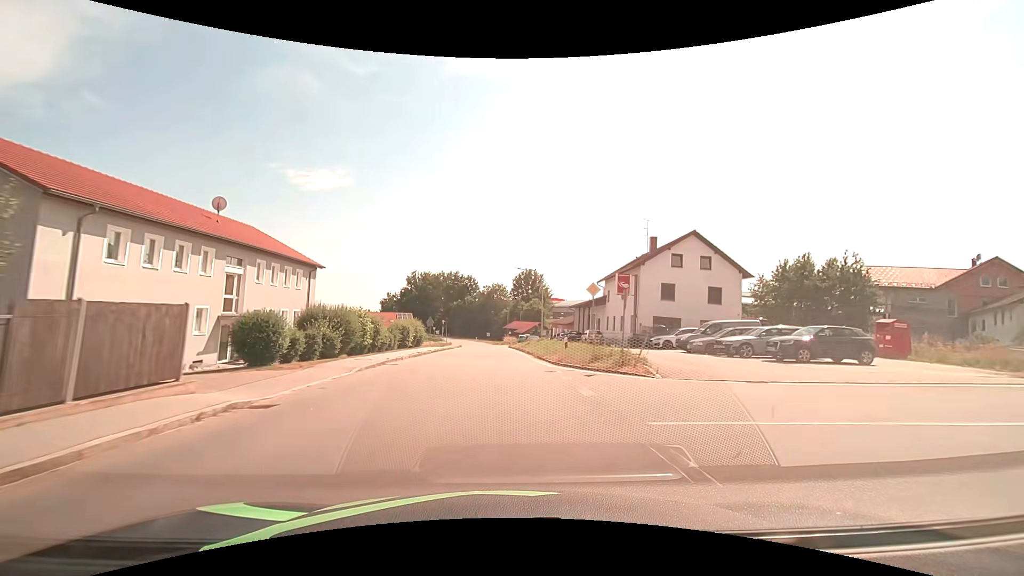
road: tertiary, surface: asphalt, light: Day
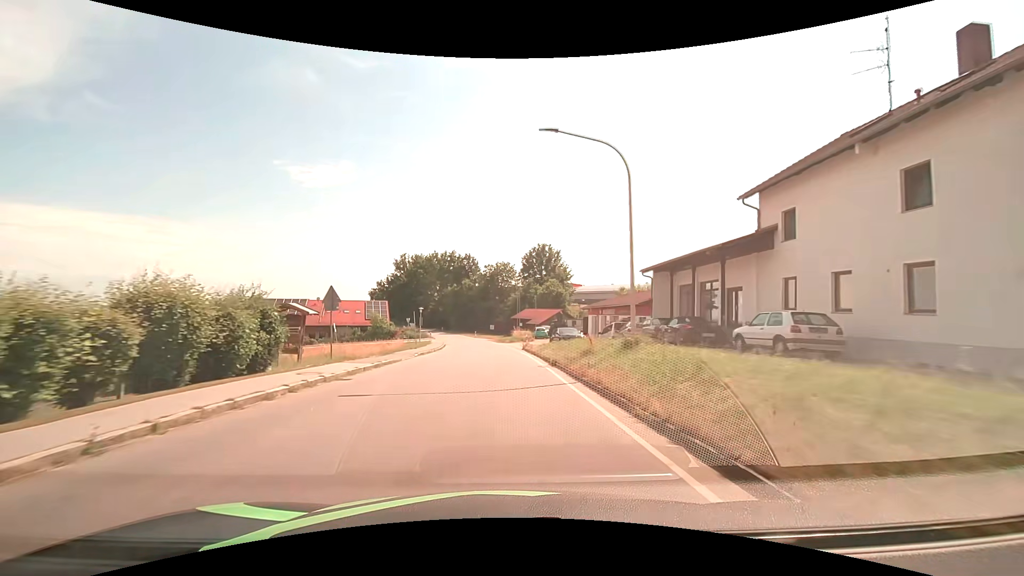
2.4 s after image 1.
(-0.3, +31.9) m; -1°
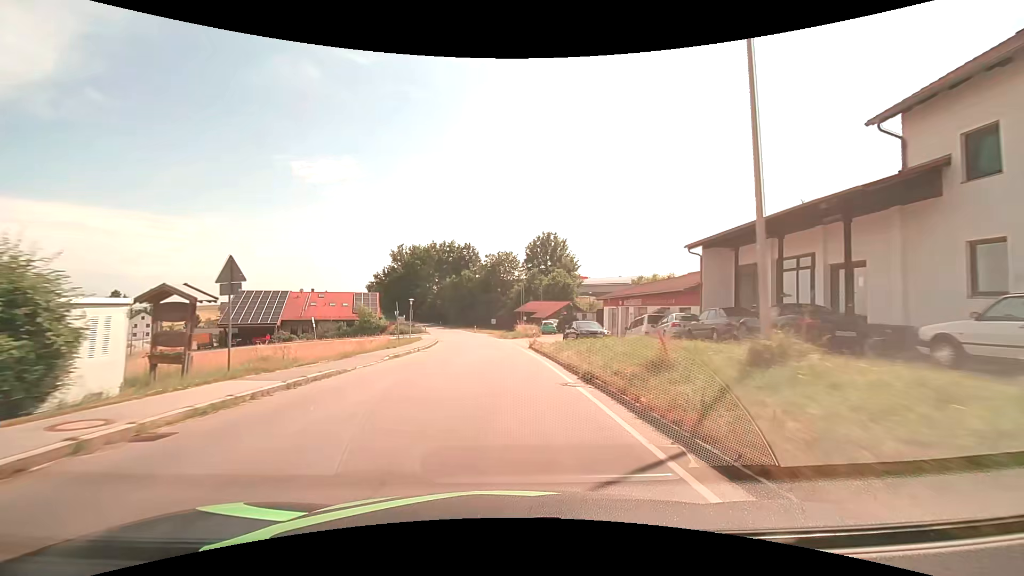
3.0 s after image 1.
(0.0, +8.0) m; 0°
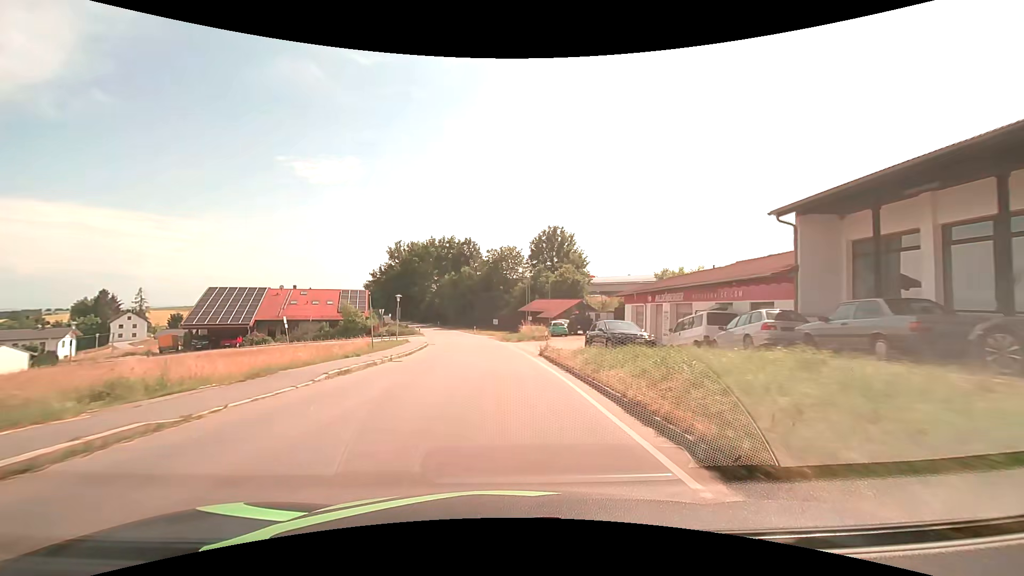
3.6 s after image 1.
(0.0, +7.9) m; -1°
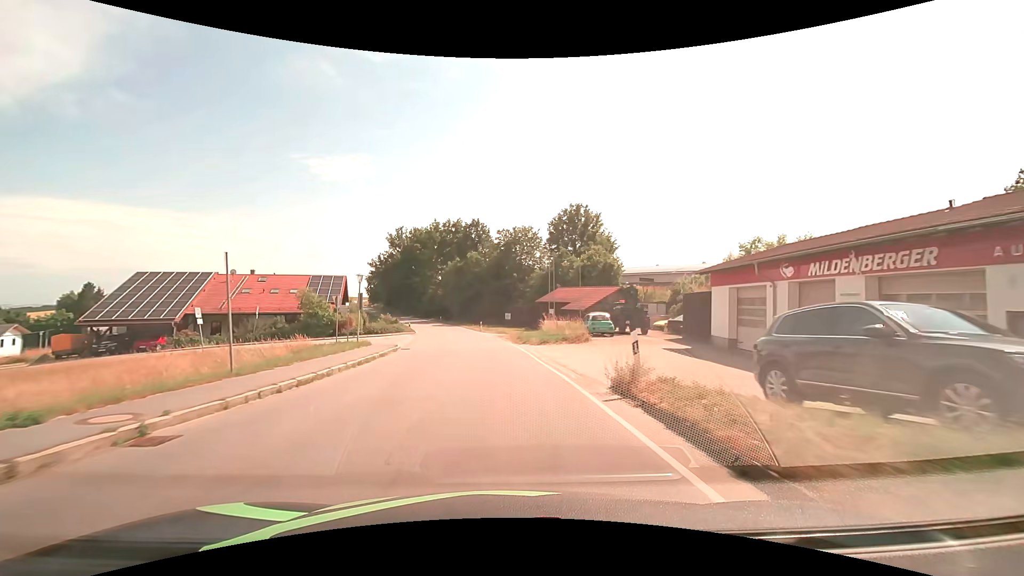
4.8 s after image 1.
(-0.1, +15.8) m; -1°
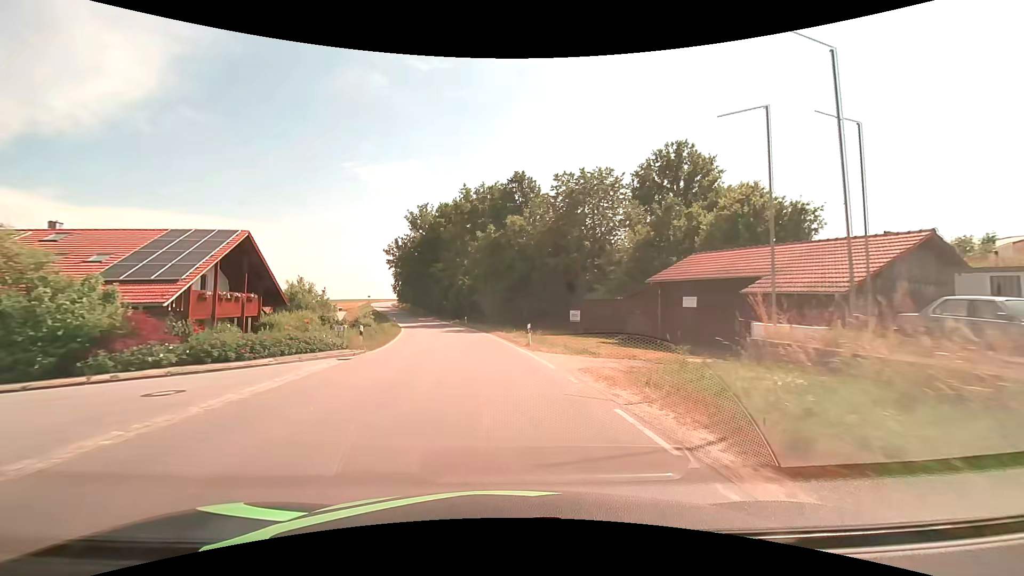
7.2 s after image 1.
(-1.5, +31.5) m; -6°
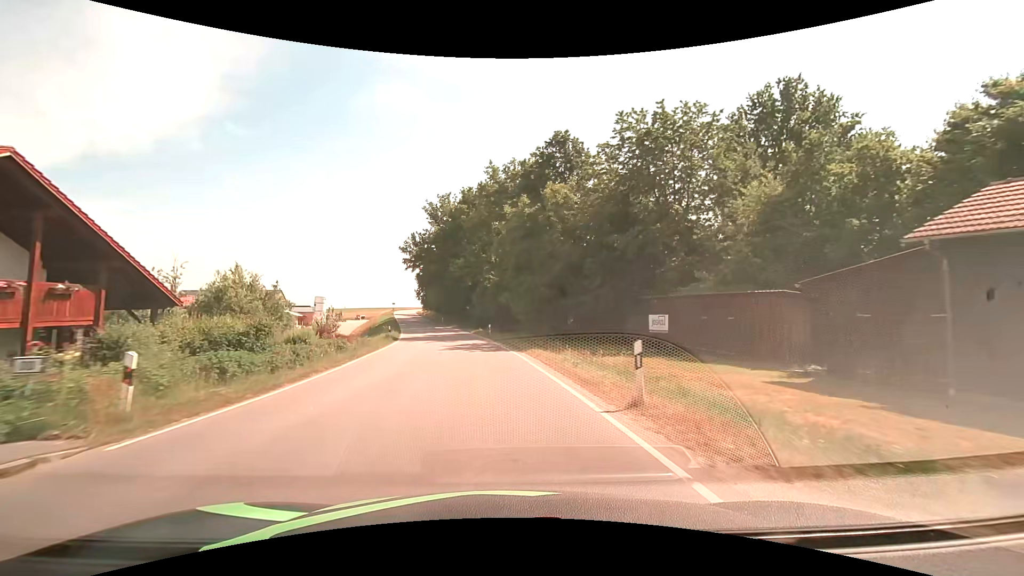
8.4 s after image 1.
(-0.4, +15.8) m; -3°
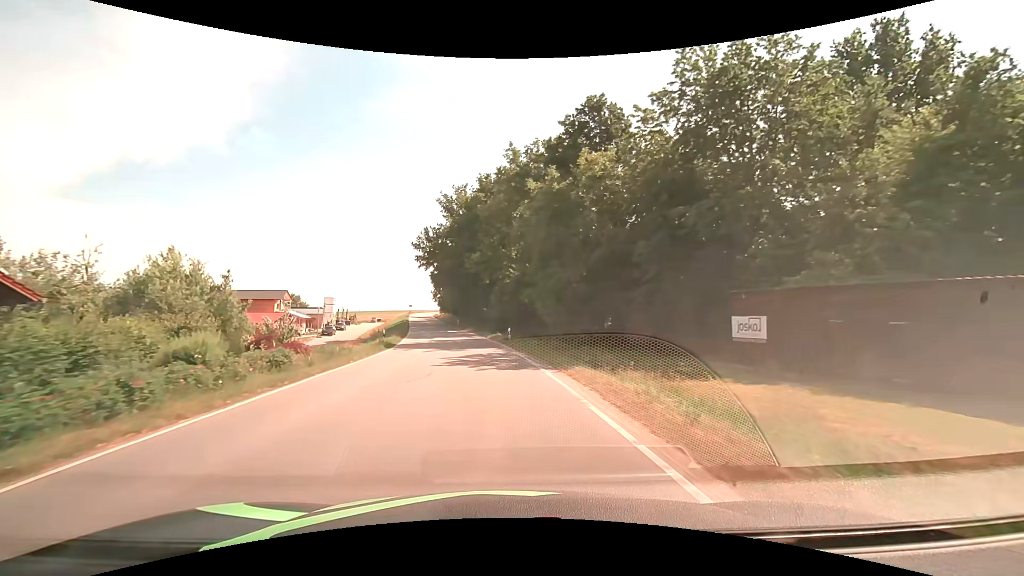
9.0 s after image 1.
(-0.2, +7.9) m; -2°
(0, +10) (-1, +20) (-2, +30) (-4, +40) (-5, +50) (-7, +59) (-9, +69) (-11, +79) (-13, +89) (-15, +99) m
